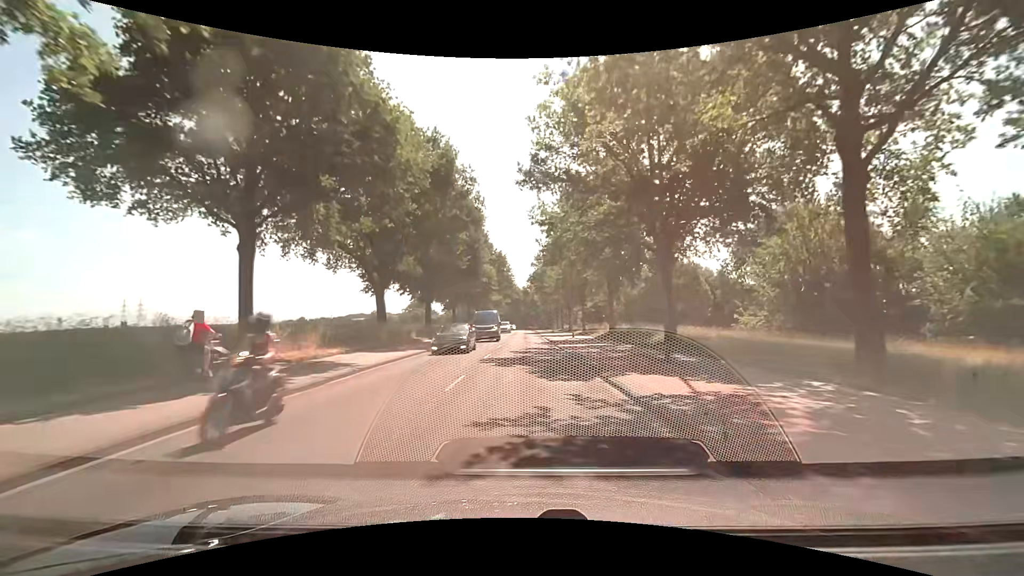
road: secondary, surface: asphalt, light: Day
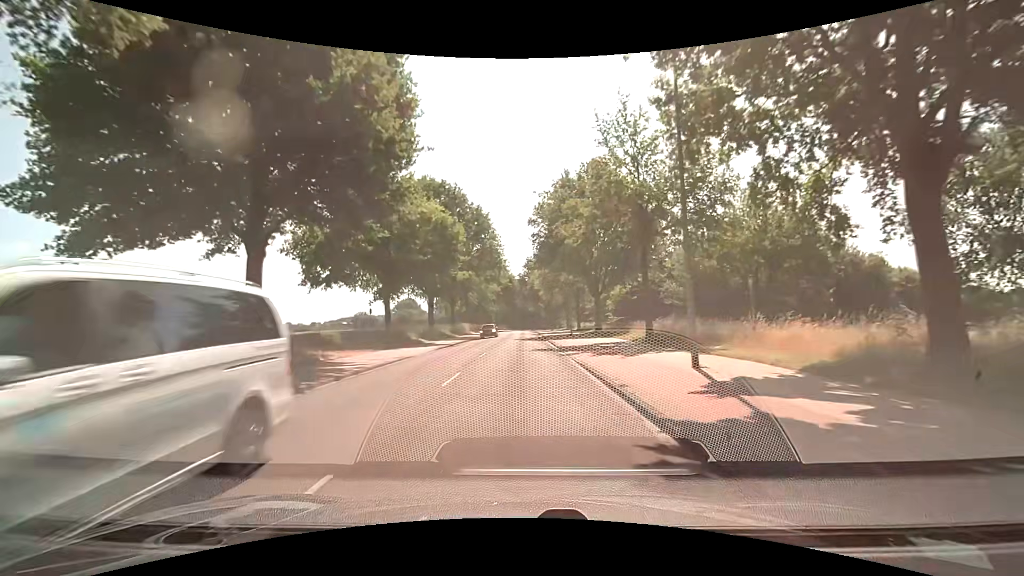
(+0.2, +35.3) m; 0°
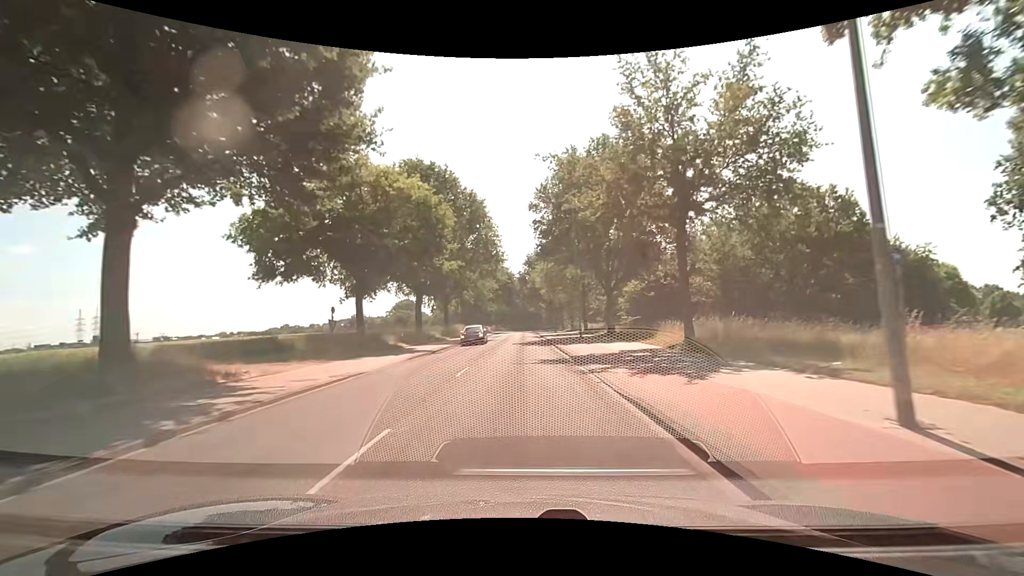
(-0.1, +7.0) m; 0°
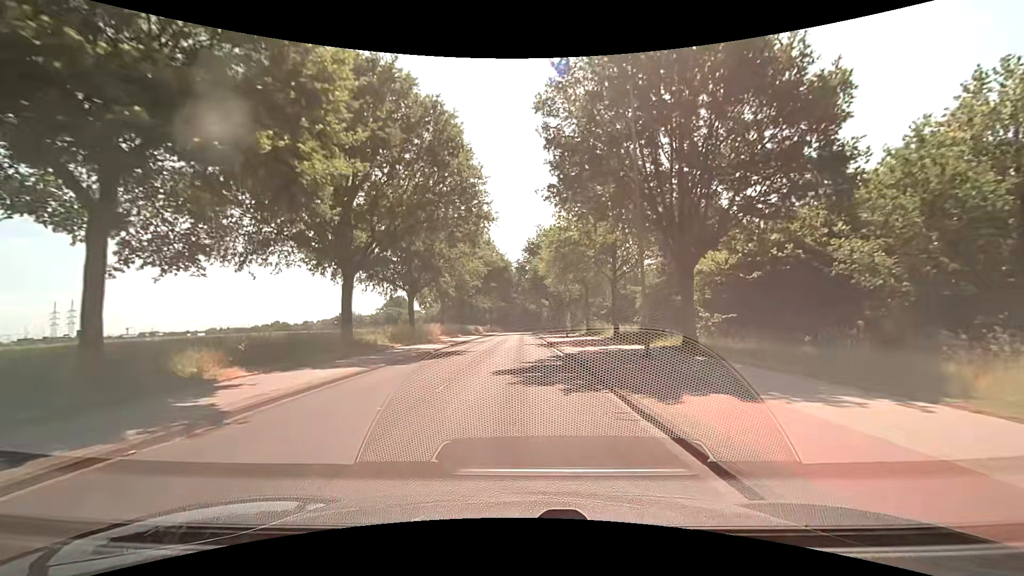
(0.0, +20.8) m; 0°
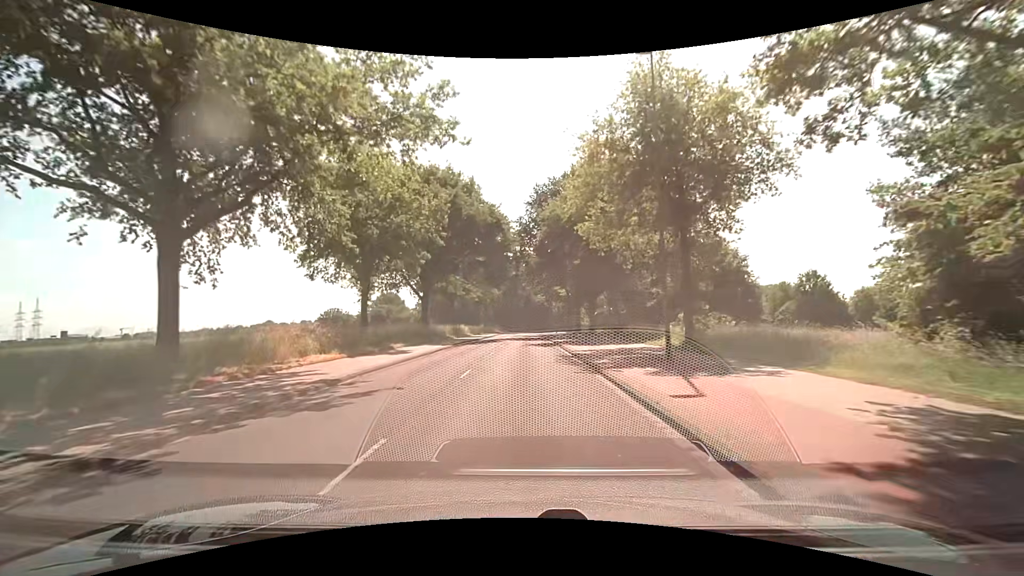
(-0.2, +33.9) m; -1°
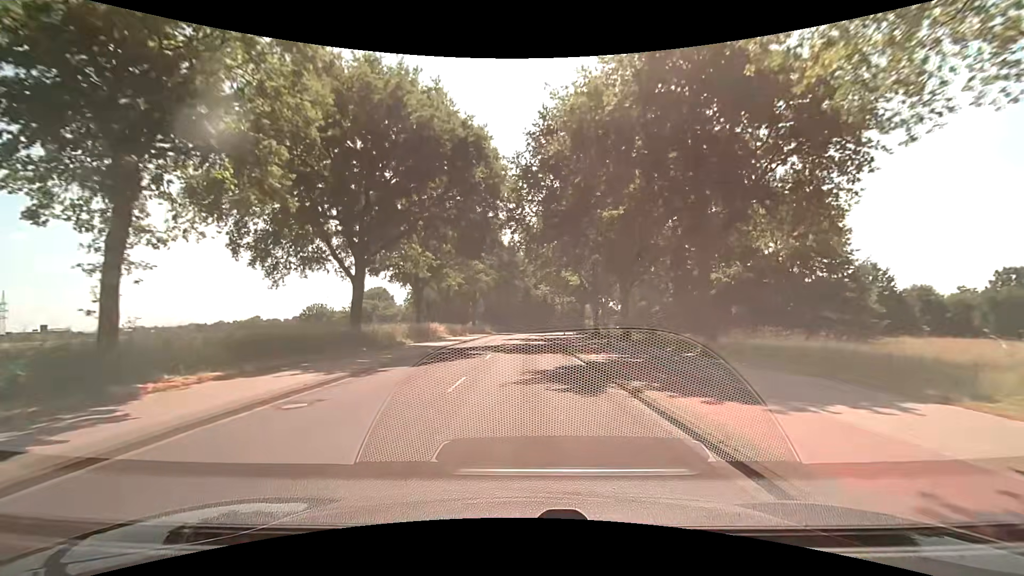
(0.0, +20.4) m; 0°
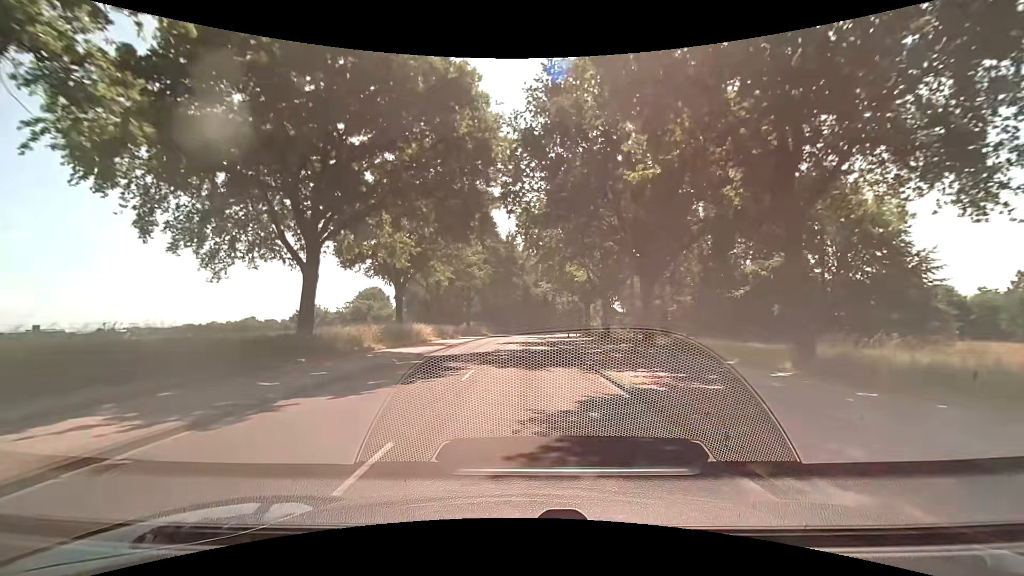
(0.0, +7.0) m; 0°
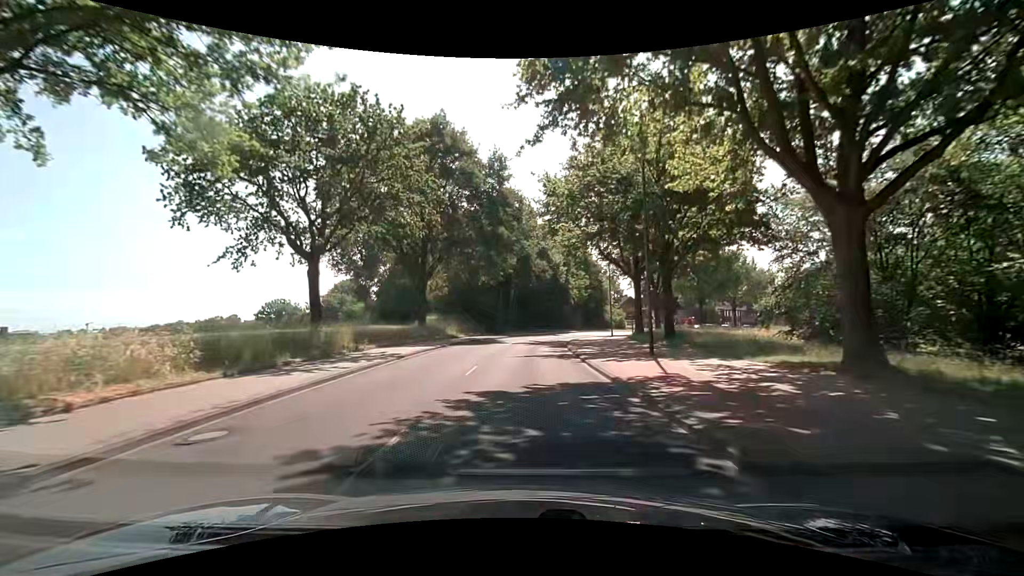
(+0.3, +35.2) m; +2°
(0, +10) (0, +20) (0, +30) (+1, +40) (+2, +50) (+4, +60) (+7, +69) (+12, +78) (+16, +87) (+22, +95) m
